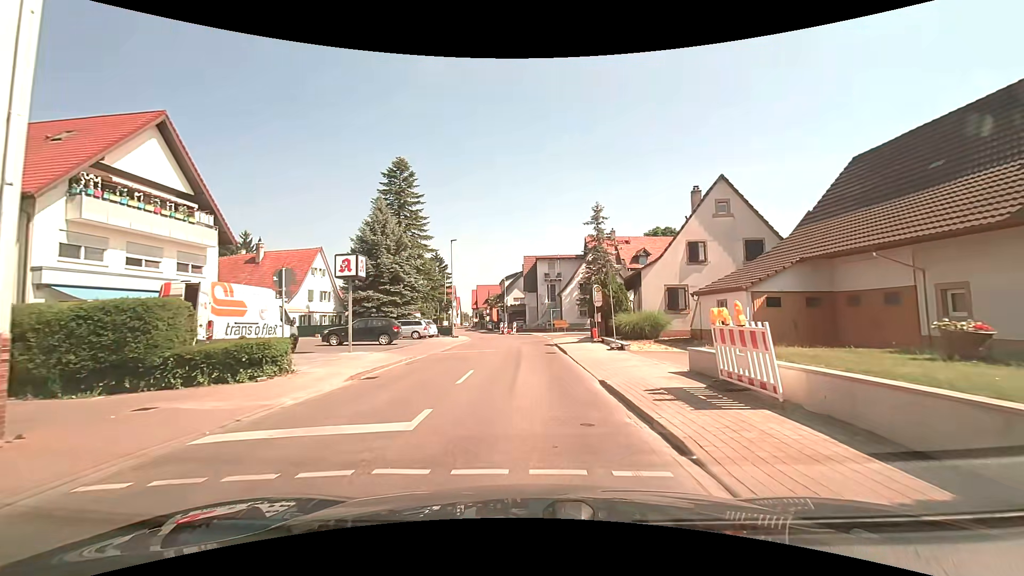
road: secondary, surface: asphalt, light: Day
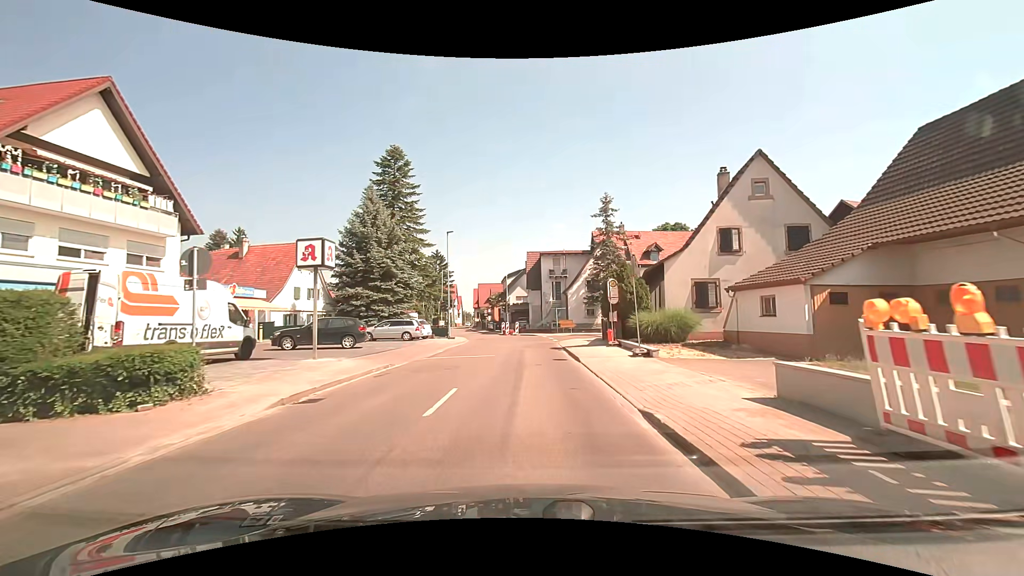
(0.0, +3.8) m; 0°
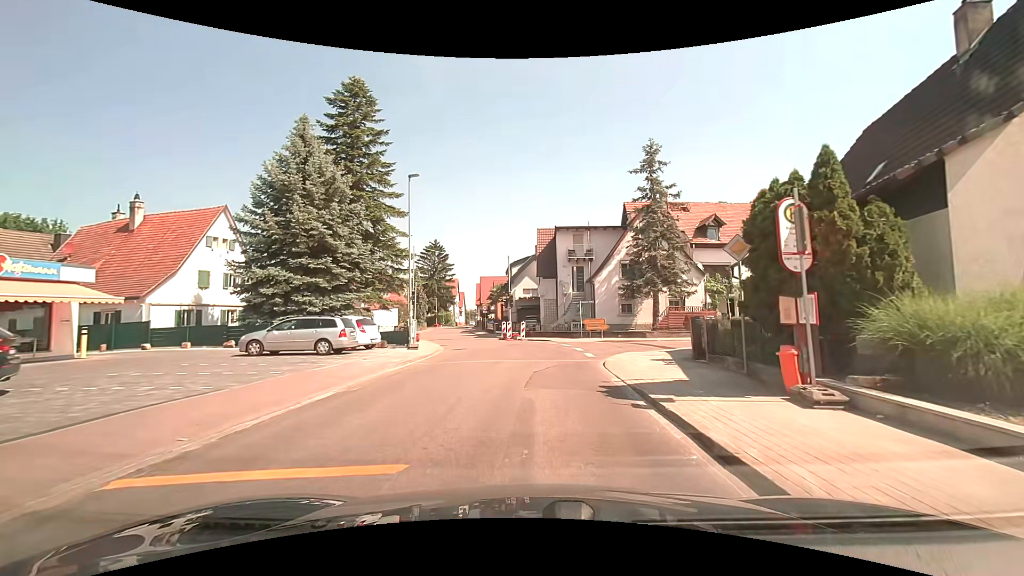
(0.0, +14.8) m; -1°
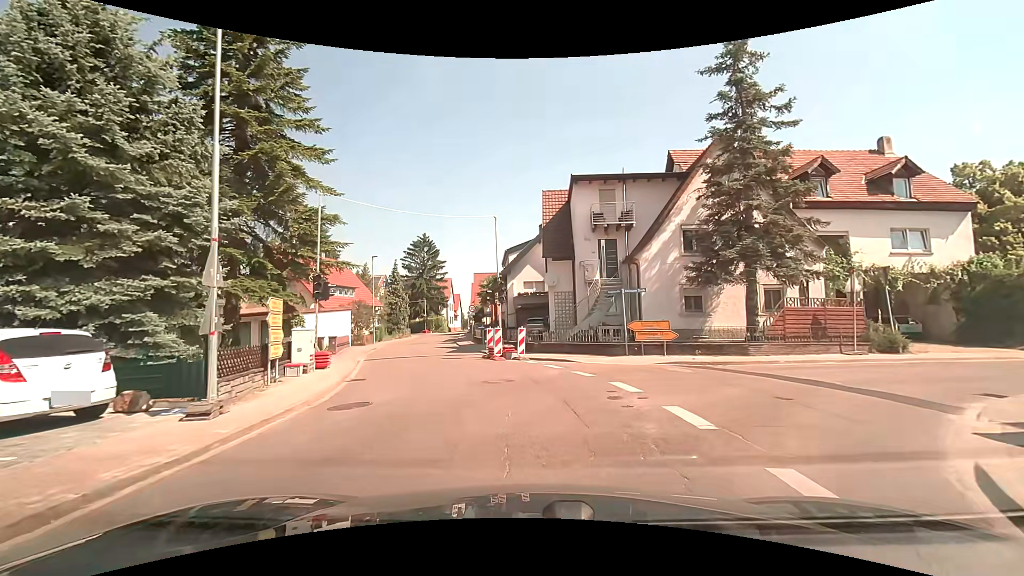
(+0.2, +14.6) m; +1°
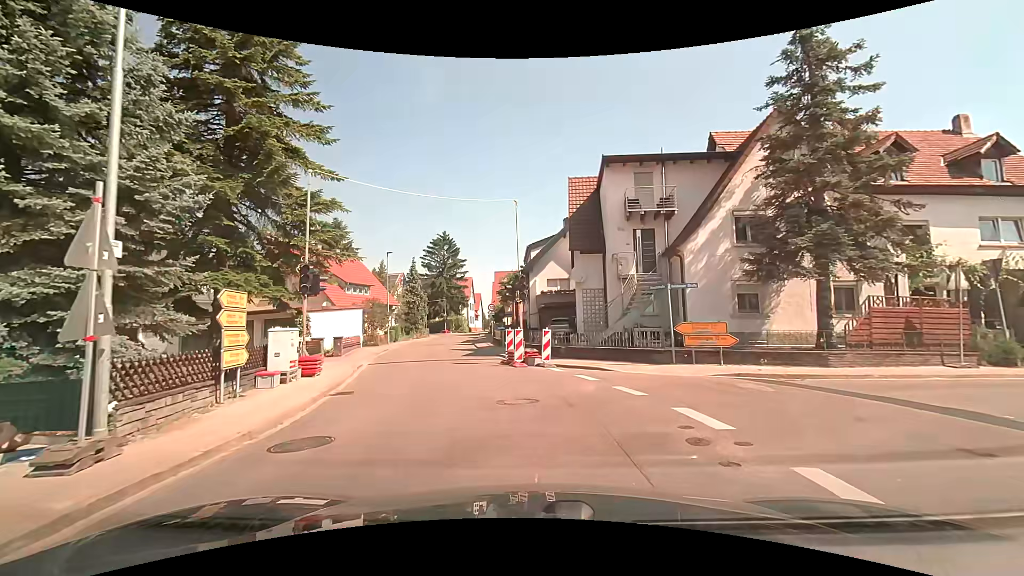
(-0.1, +3.0) m; -4°
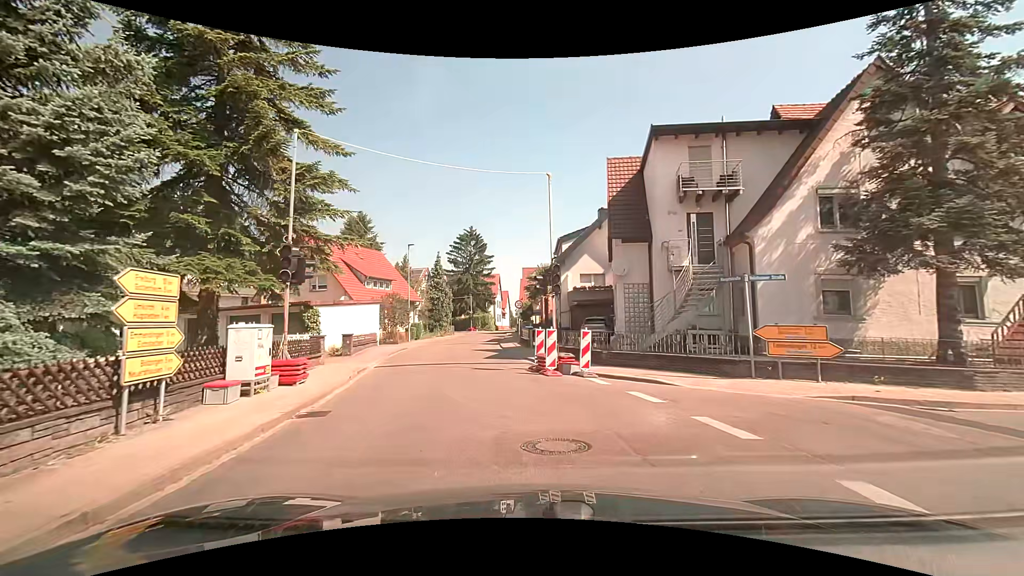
(-0.1, +3.2) m; -4°
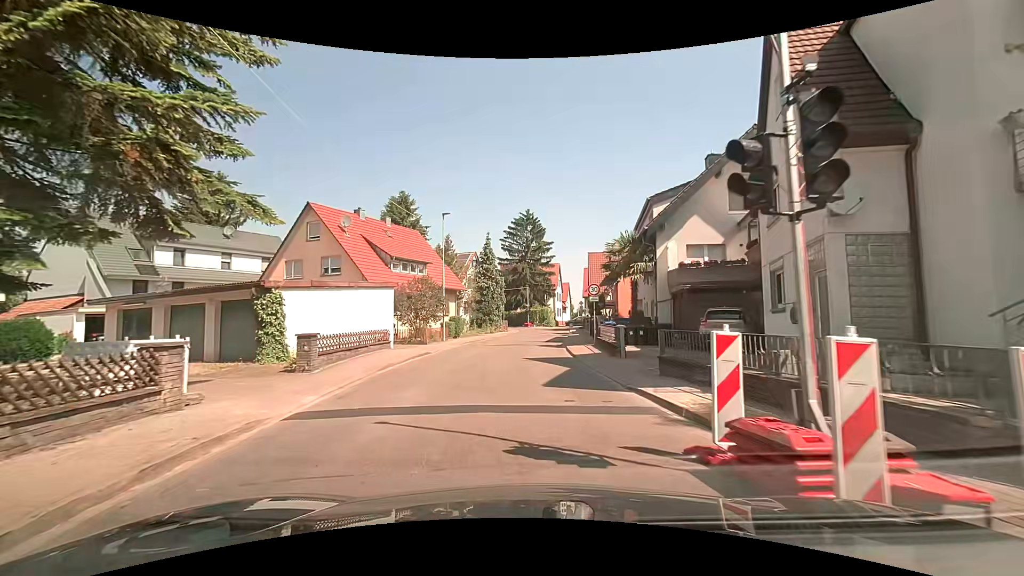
(-0.5, +10.9) m; -5°
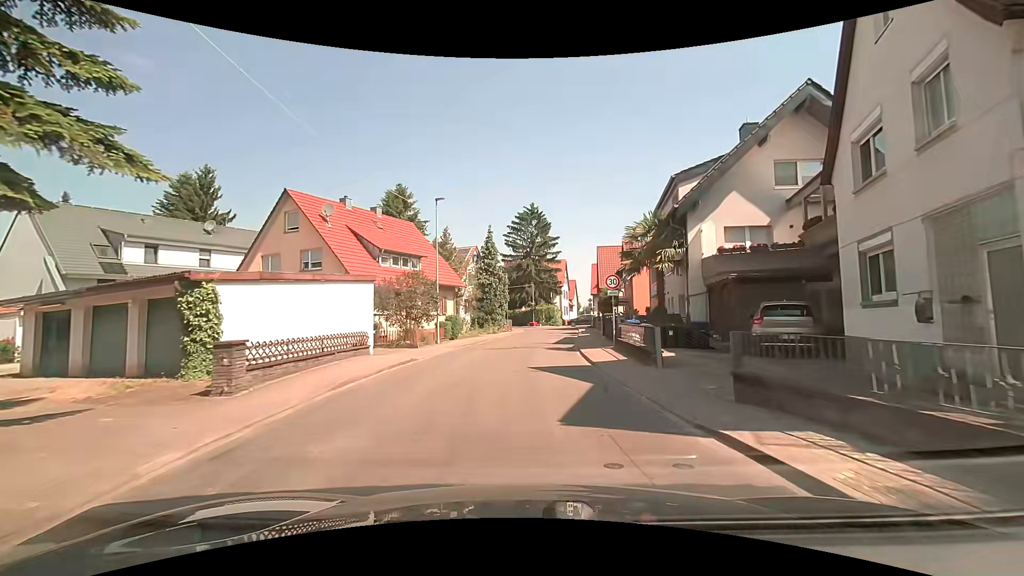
(-0.1, +3.9) m; -1°
(0, +10) (0, +20) (+1, +30) (+2, +40) (+3, +50) (+4, +60) (+1, +69) (-5, +77) (-12, +84) (-19, +91) m
